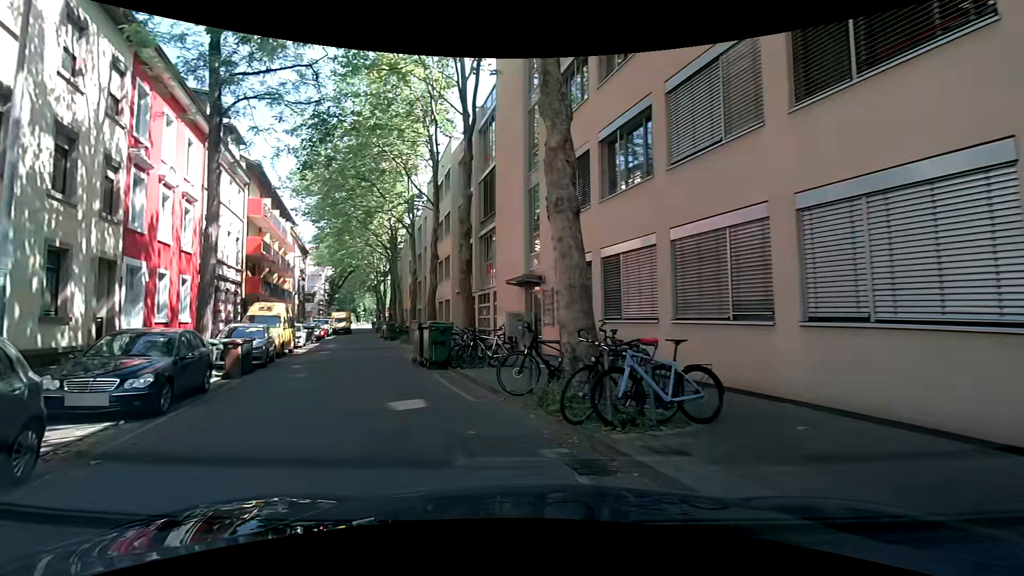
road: residential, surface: asphalt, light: Day
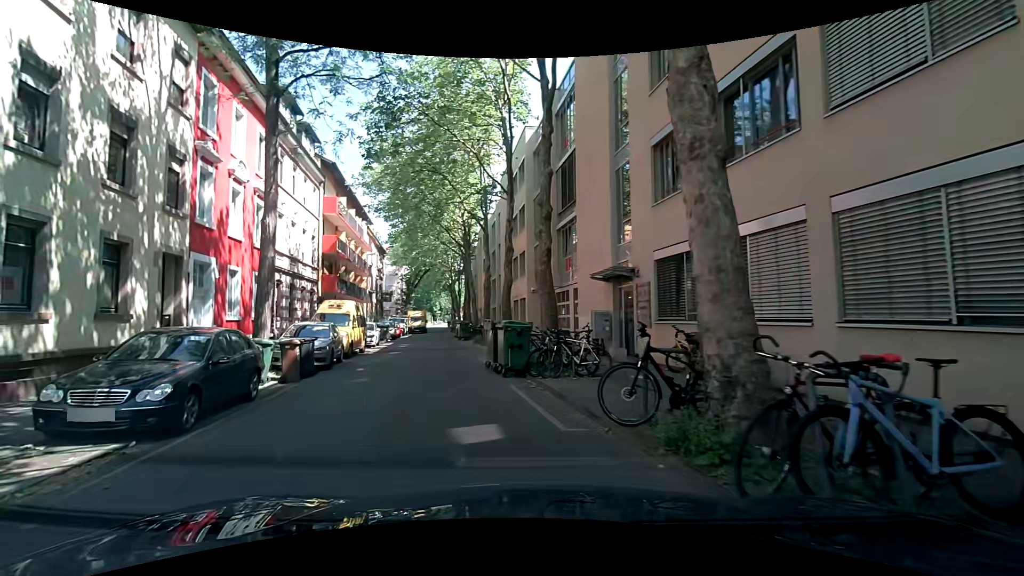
(-0.2, +2.3) m; -9°
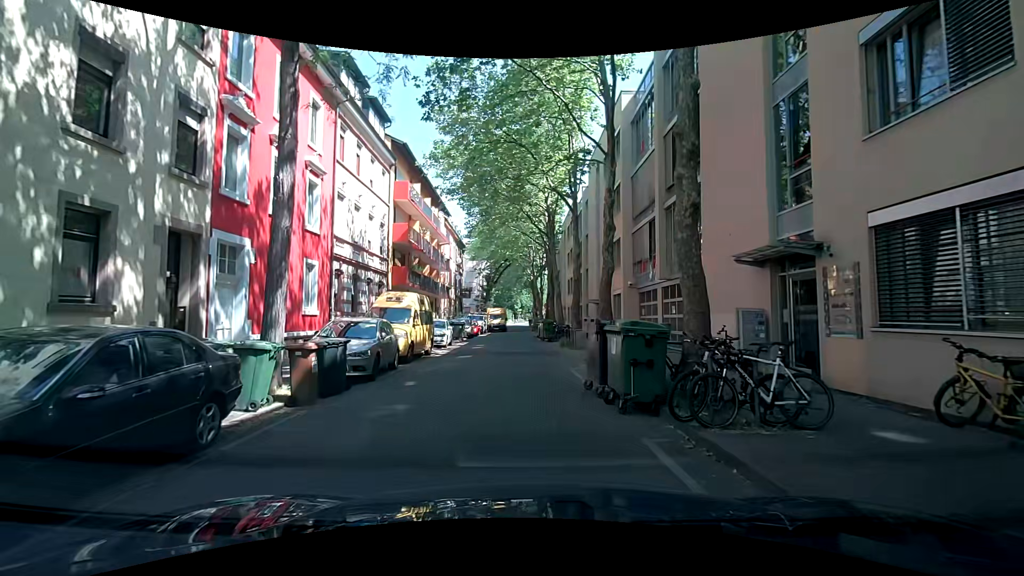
(-0.4, +4.6) m; -9°
